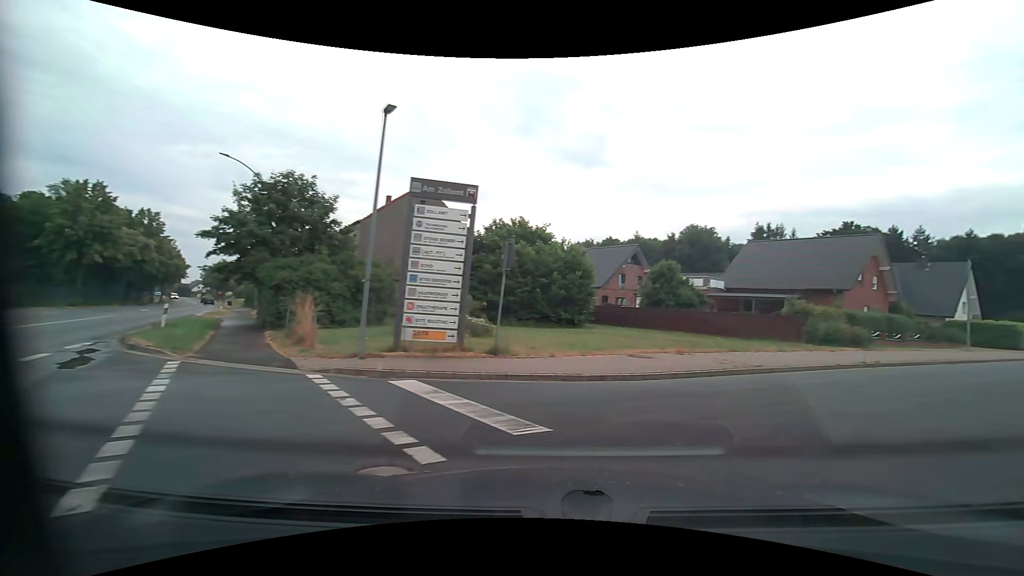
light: Day
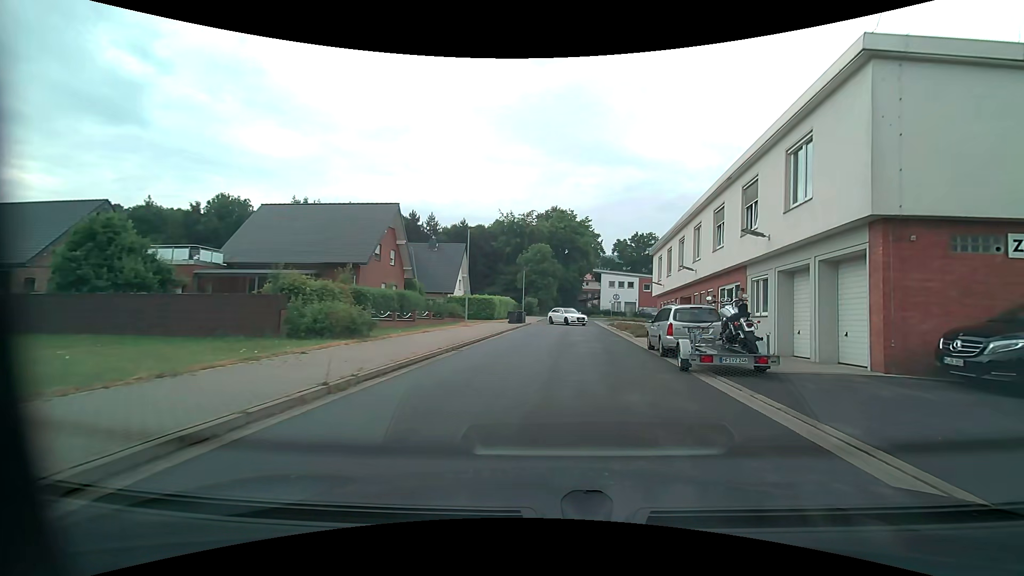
(+6.0, +11.2) m; +47°
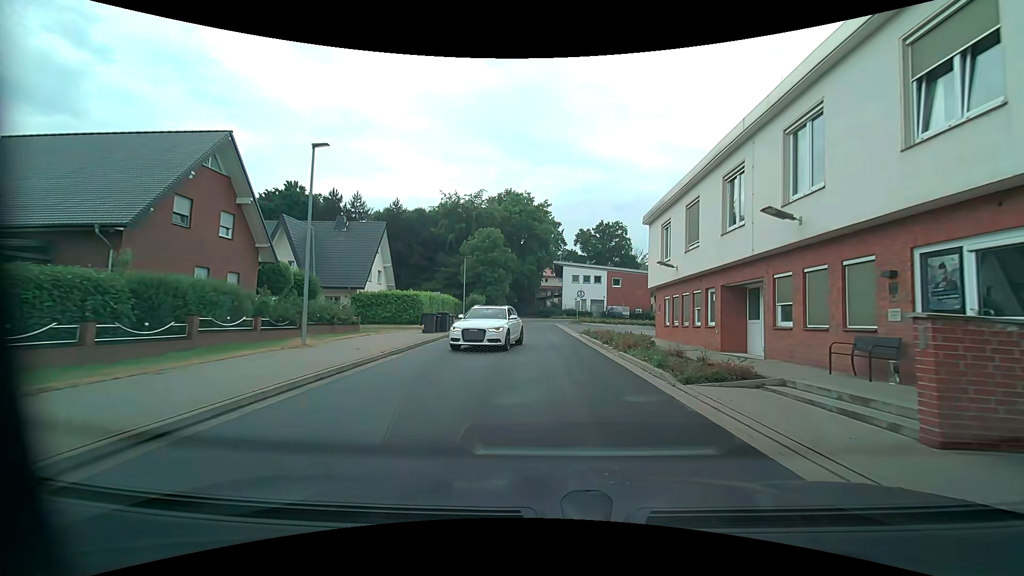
(+0.9, +15.6) m; +4°
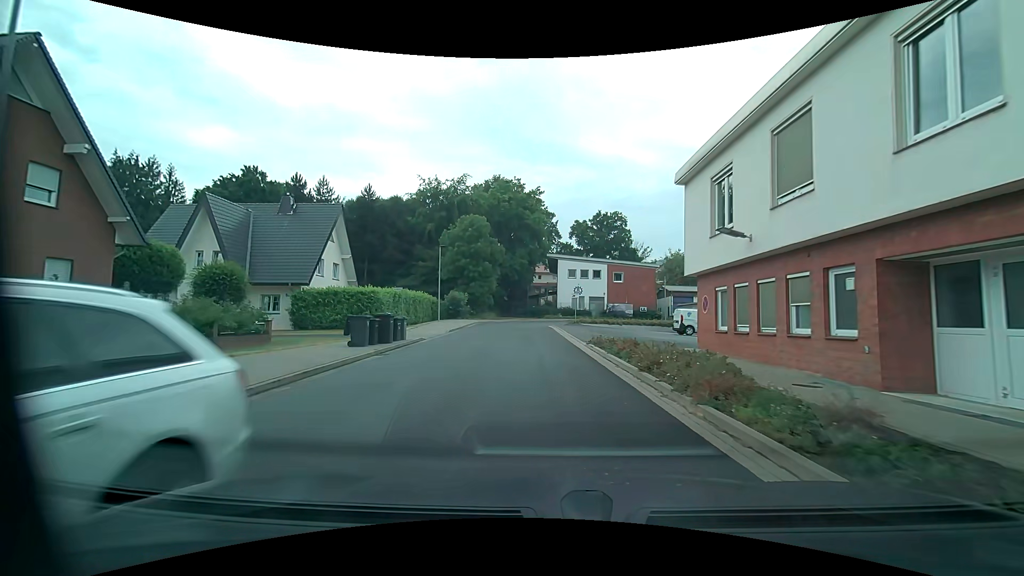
(+0.1, +8.6) m; +1°
(0, +10) (-1, +20) (-1, +30) (-1, +40) (+1, +50) (+7, +58) (+16, +62) (+25, +63) (+35, +64) (+45, +64) m
